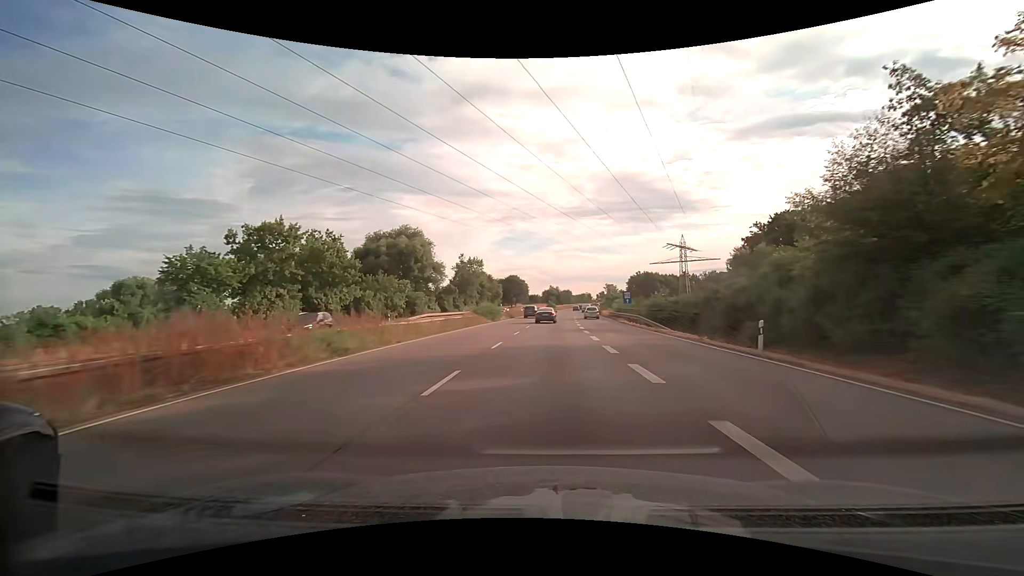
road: trunk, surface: asphalt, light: Day
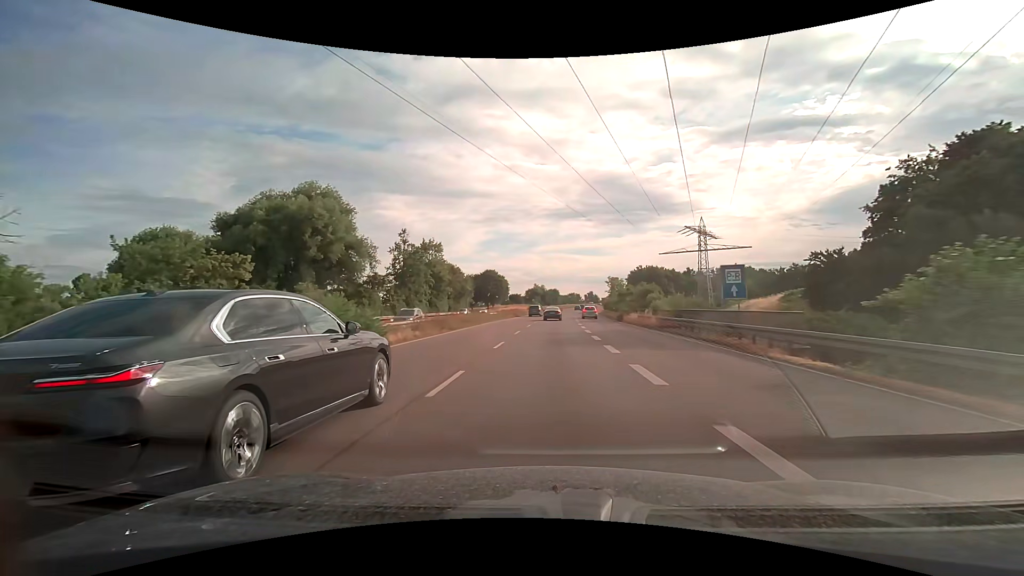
(+0.6, +36.2) m; +2°
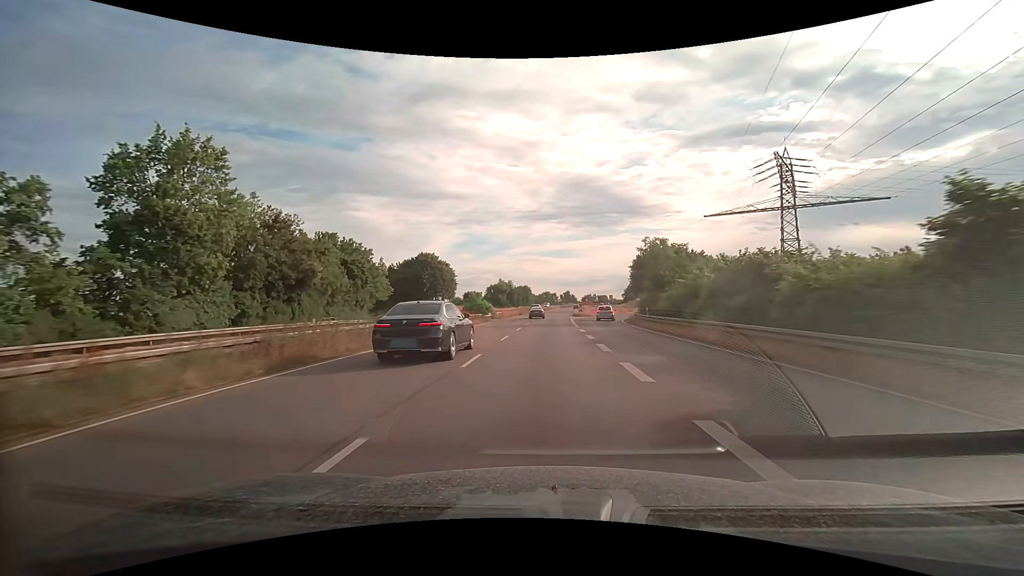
(+1.7, +60.3) m; +3°
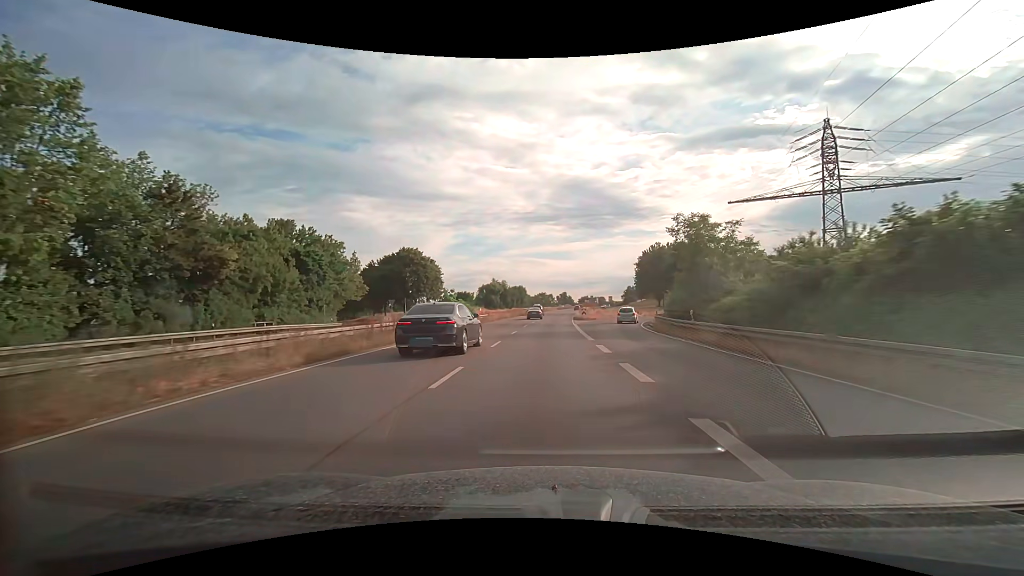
(0.0, +12.1) m; 0°
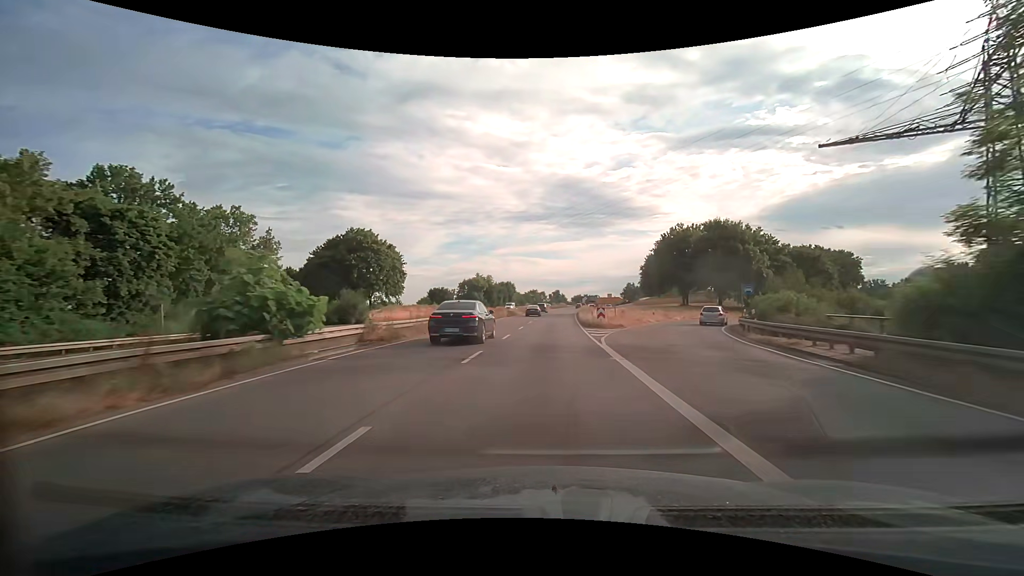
(+0.2, +24.2) m; +1°
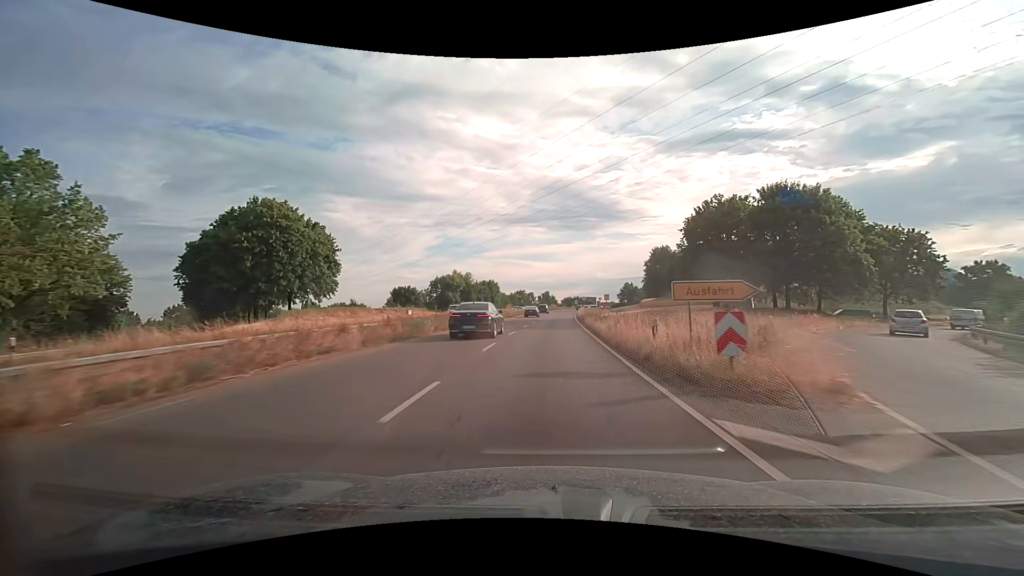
(+0.2, +24.1) m; +1°
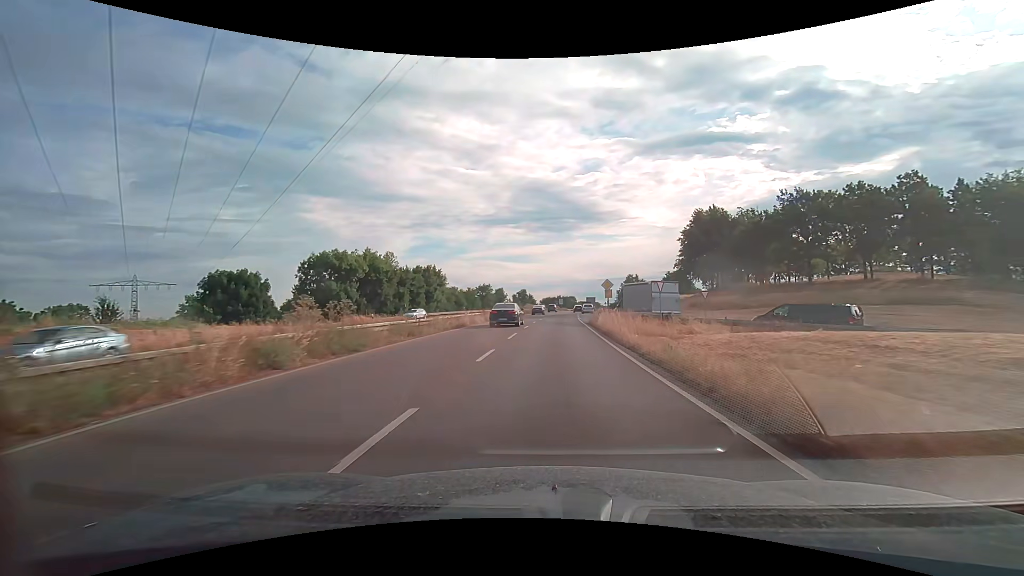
(+1.3, +56.2) m; +3°
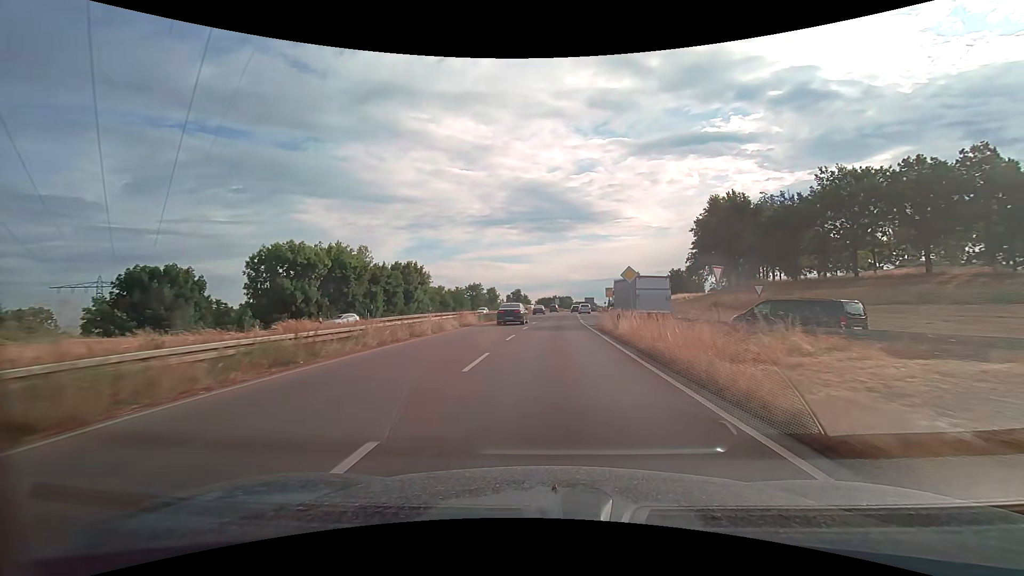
(0.0, +10.4) m; 0°
(0, +10) (0, +20) (0, +30) (+1, +40) (+1, +50) (+2, +60) (+3, +70) (+3, +80) (+4, +90) (+5, +100) m
